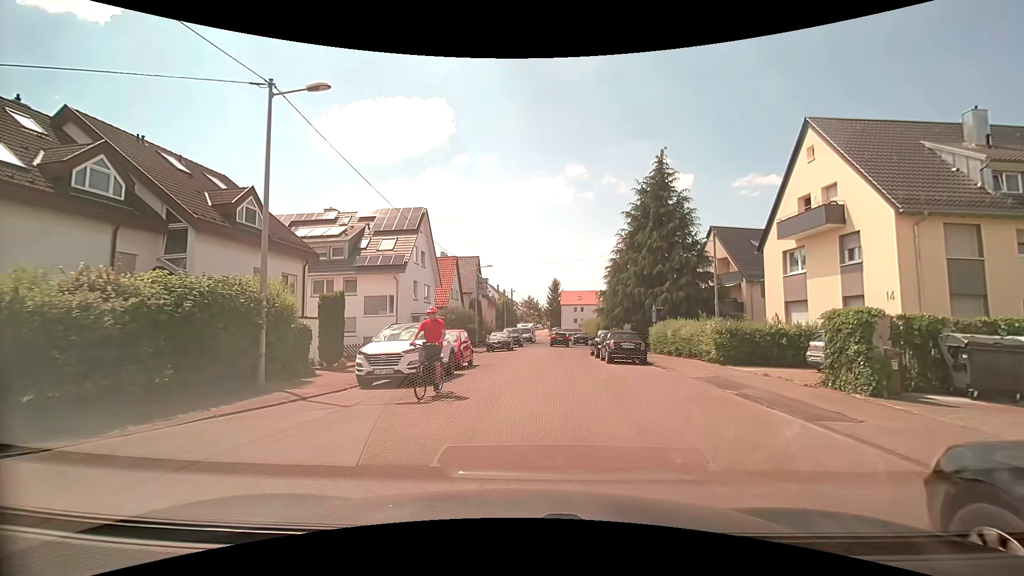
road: residential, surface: asphalt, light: Day
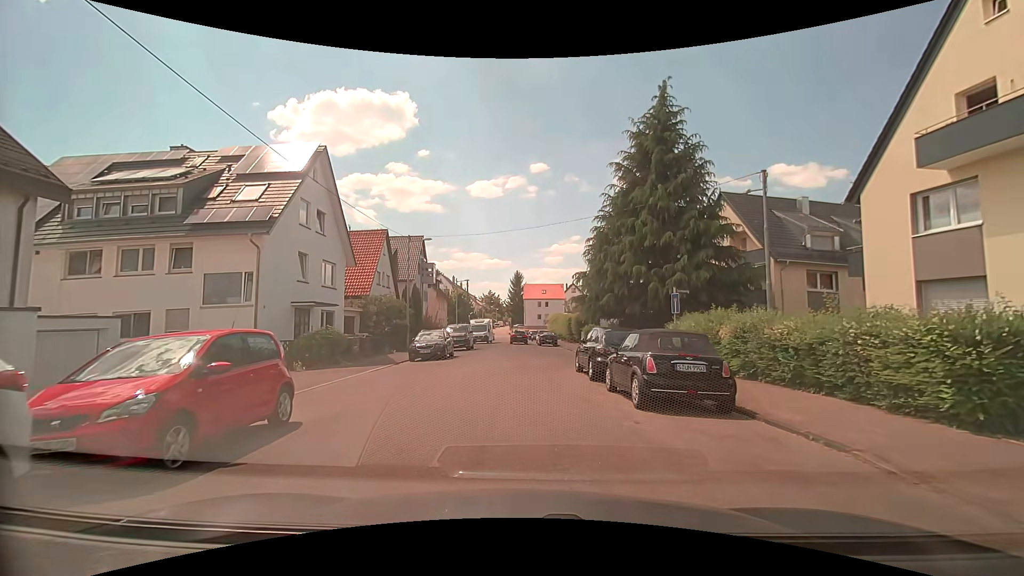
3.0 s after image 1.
(+0.8, +12.8) m; +5°
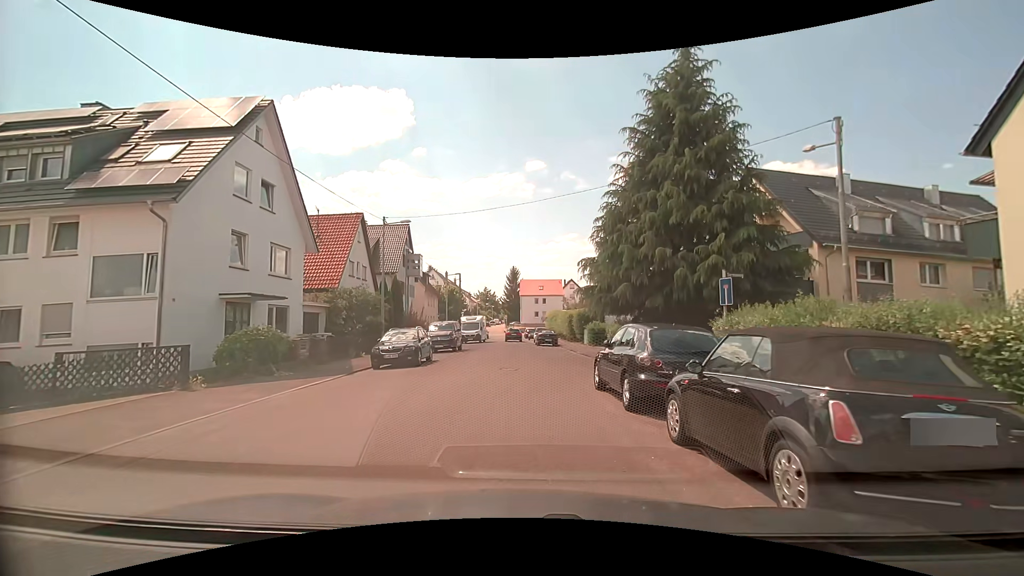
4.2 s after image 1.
(0.0, +5.2) m; 0°
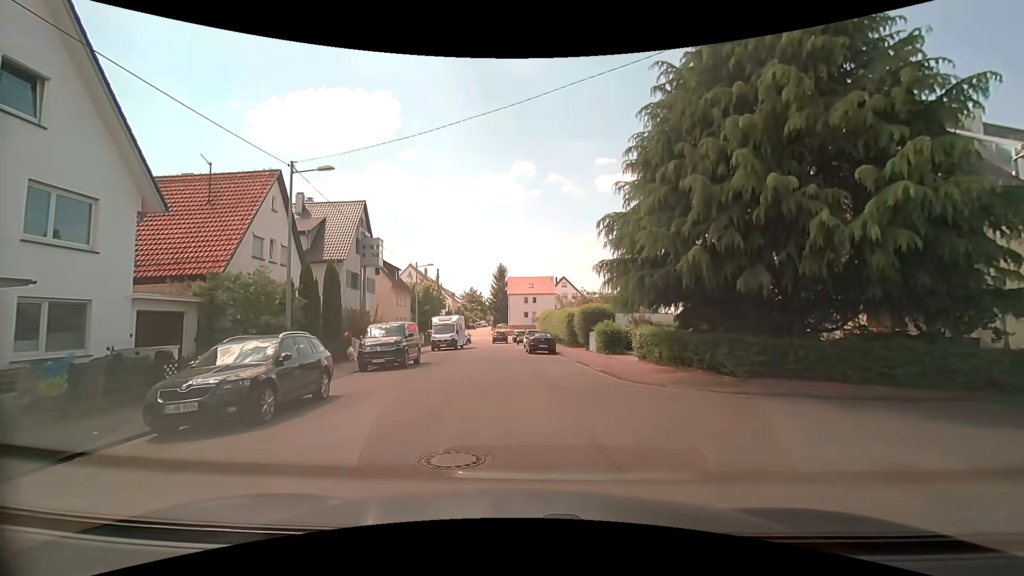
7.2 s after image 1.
(+0.1, +10.3) m; +2°
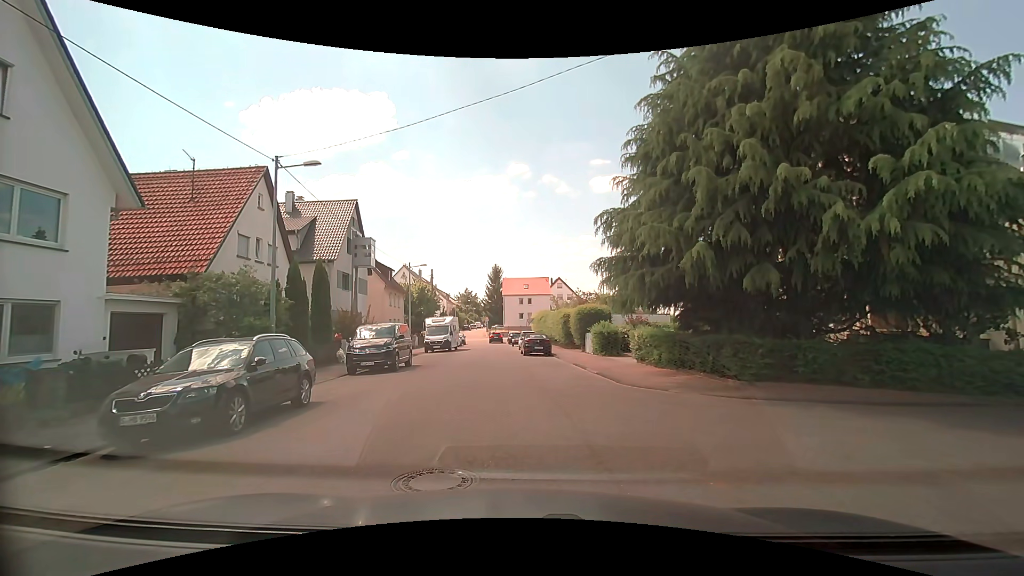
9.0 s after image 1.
(0.0, +0.7) m; -1°
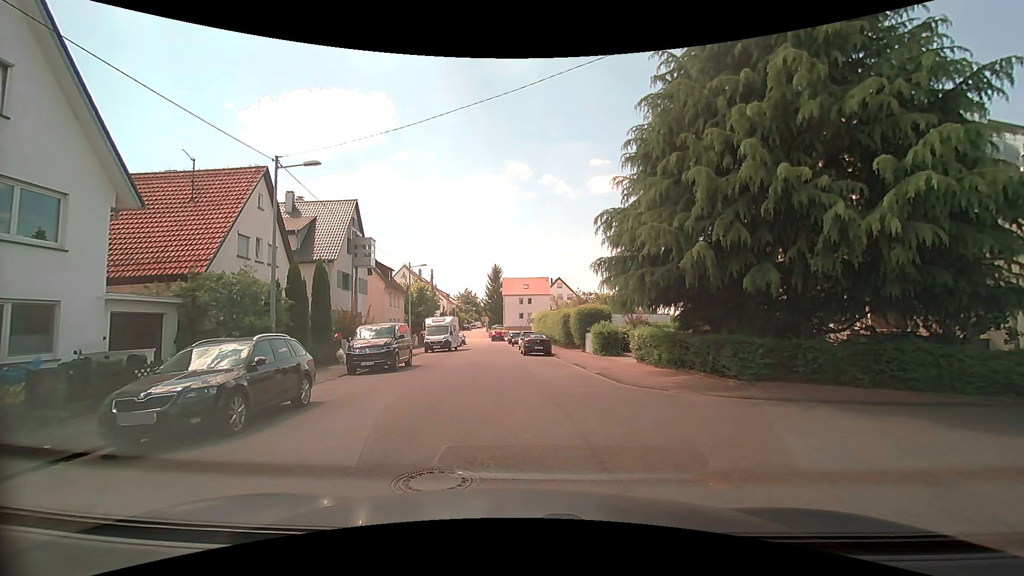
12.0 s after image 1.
(0.0, 0.0) m; 0°
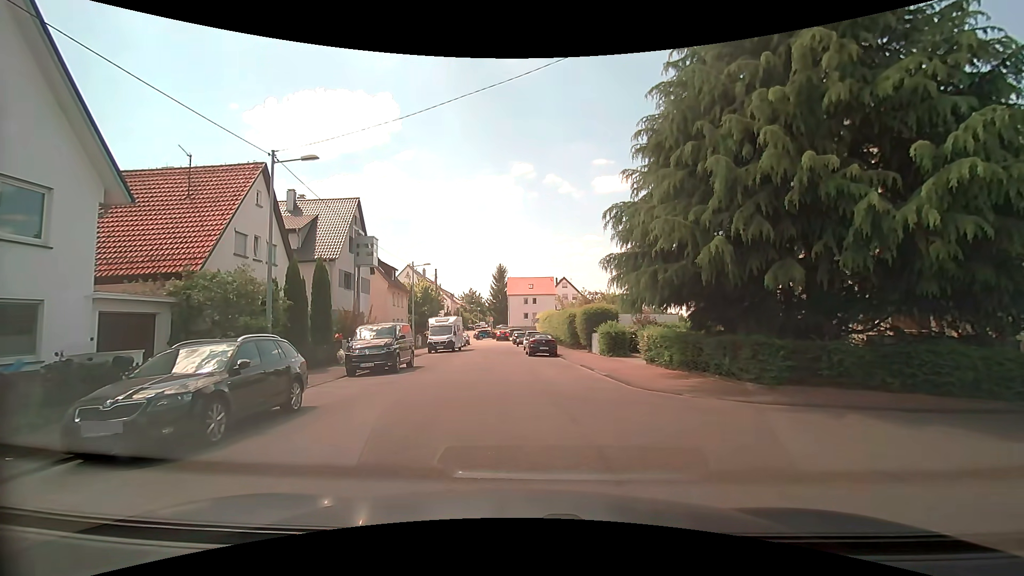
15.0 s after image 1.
(0.0, +0.7) m; 0°
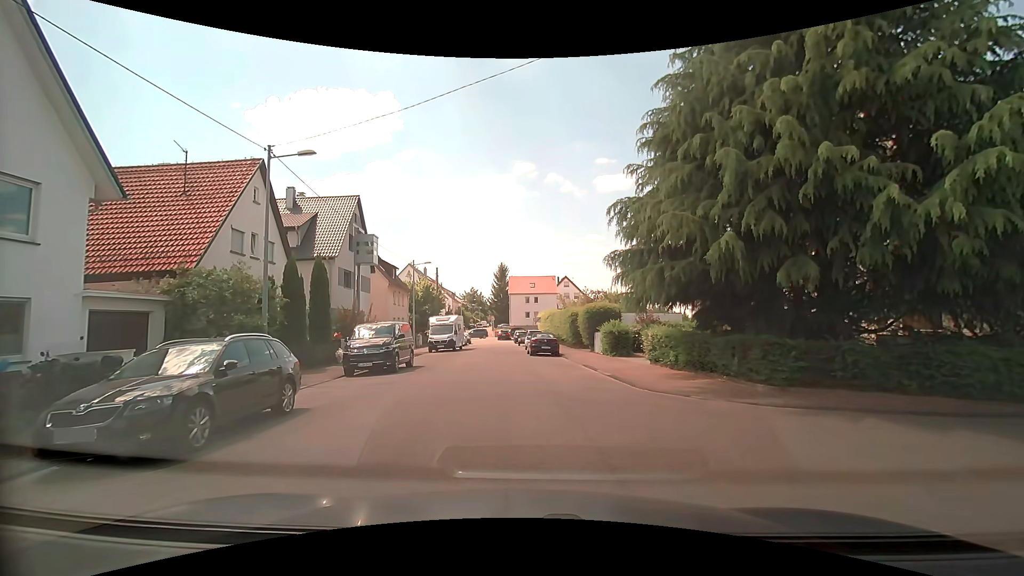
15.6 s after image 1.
(0.0, +0.4) m; 0°
